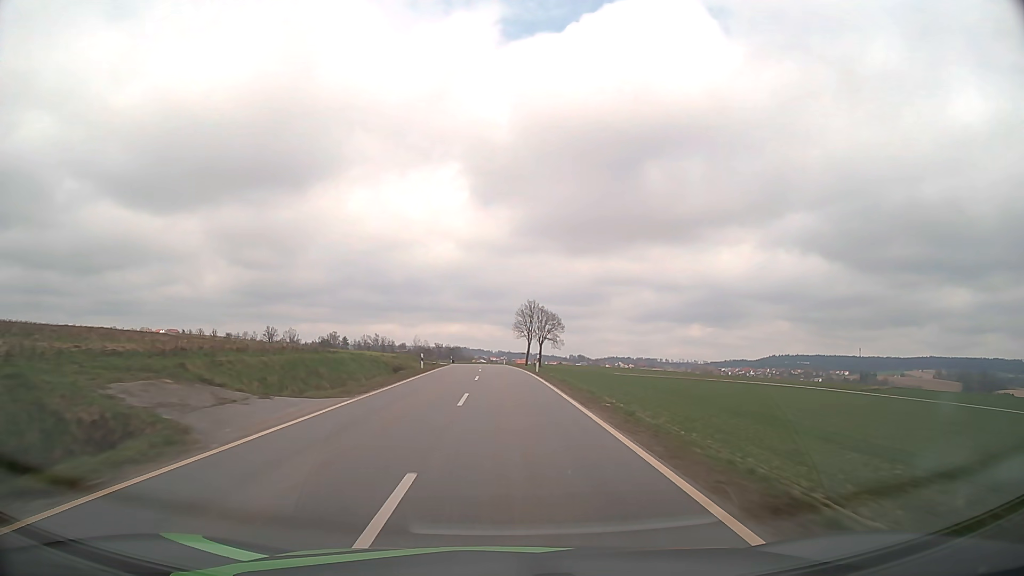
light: Day
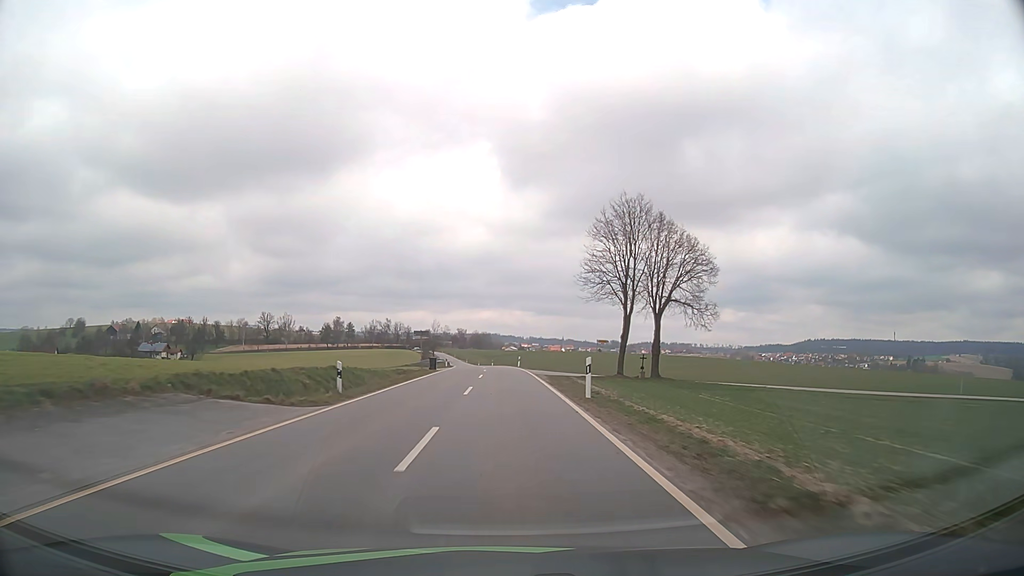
(-1.5, +69.2) m; -3°
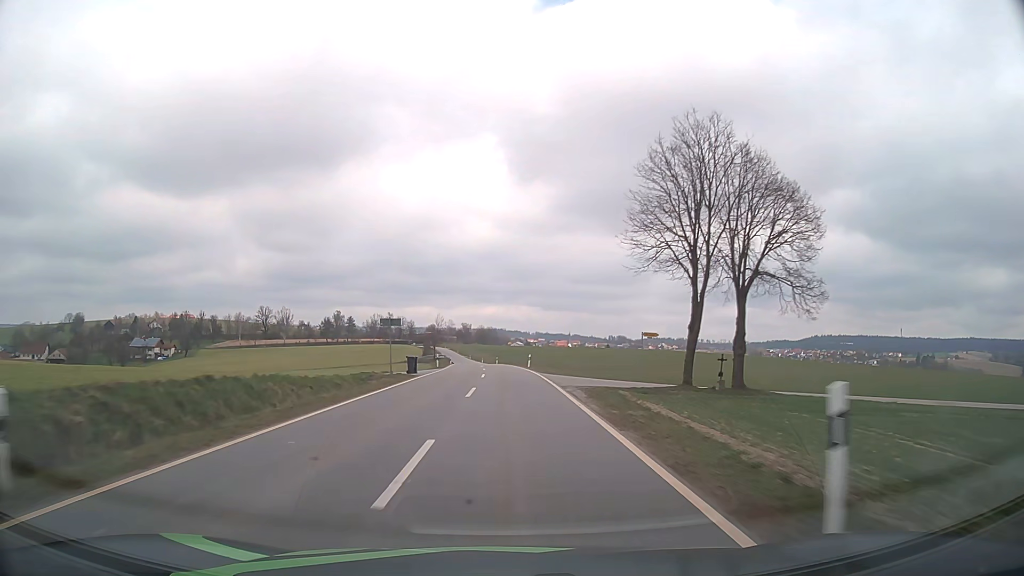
(-0.1, +13.9) m; -1°
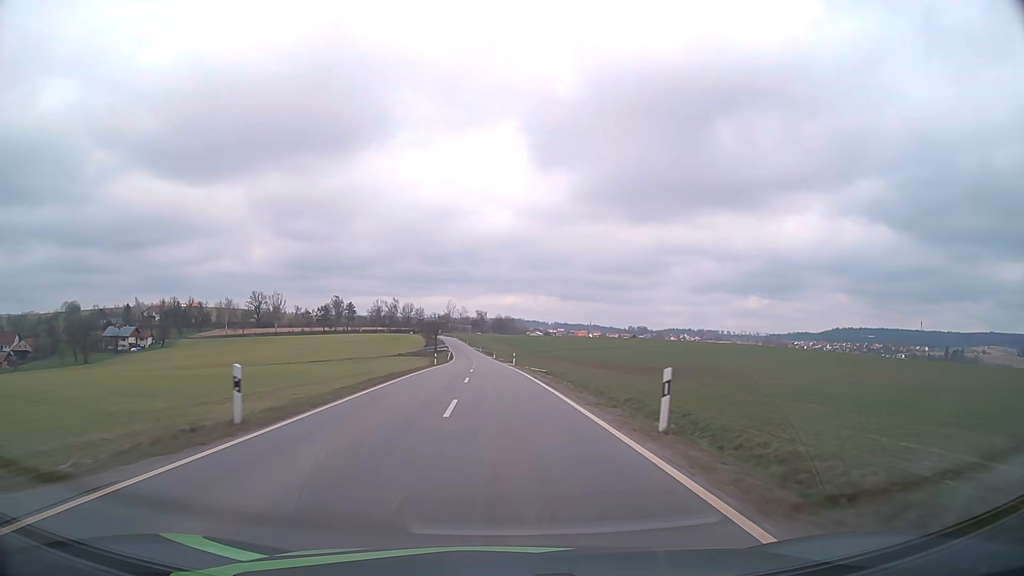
(-0.4, +41.8) m; -1°
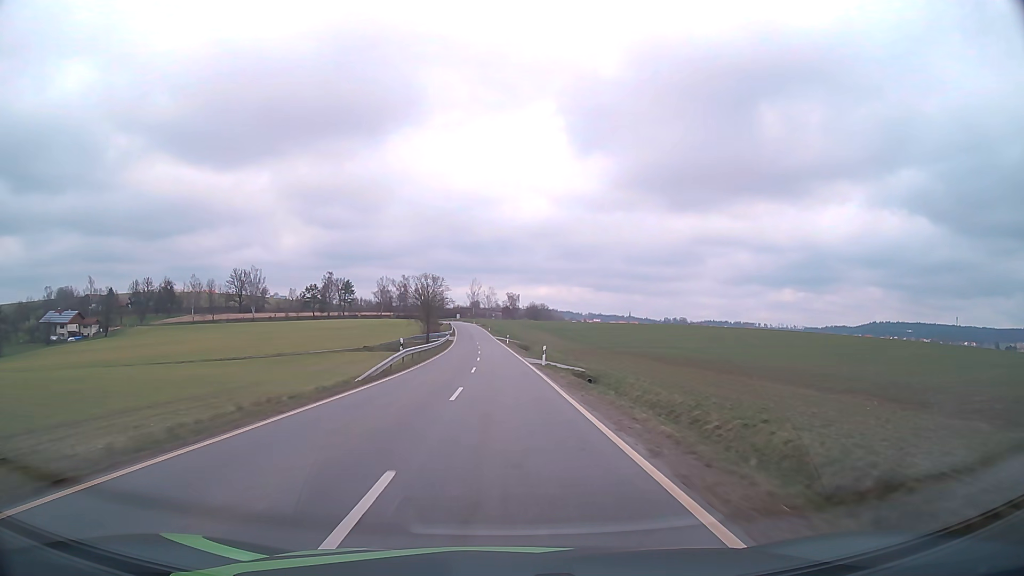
(-2.0, +70.7) m; -3°
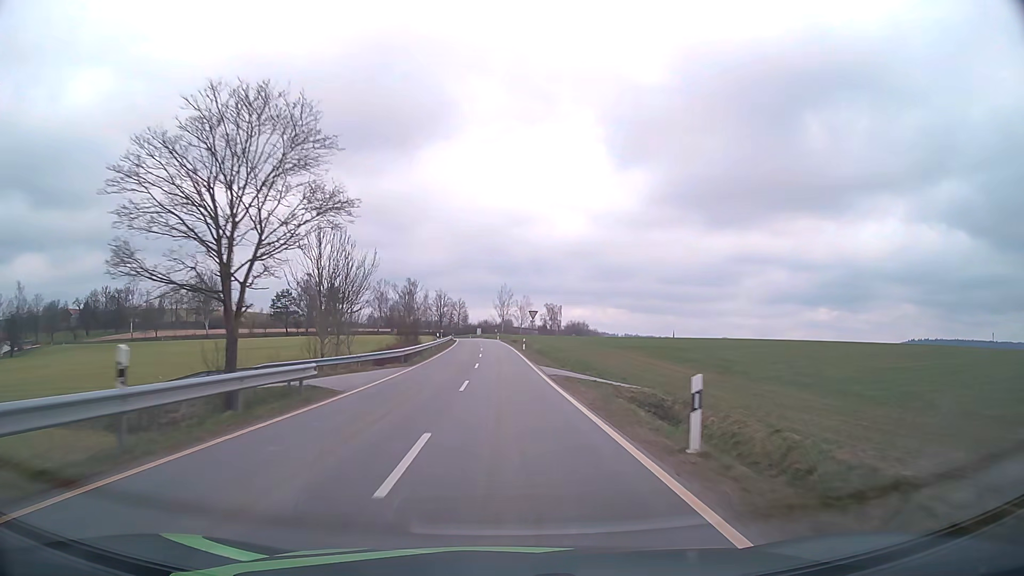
(-1.7, +70.3) m; -3°
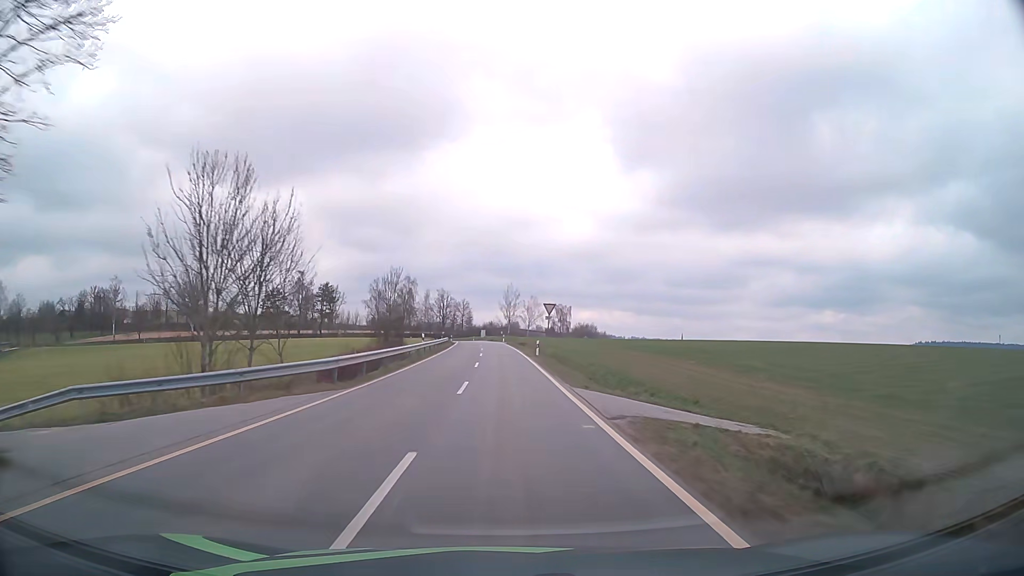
(-0.1, +13.9) m; -1°
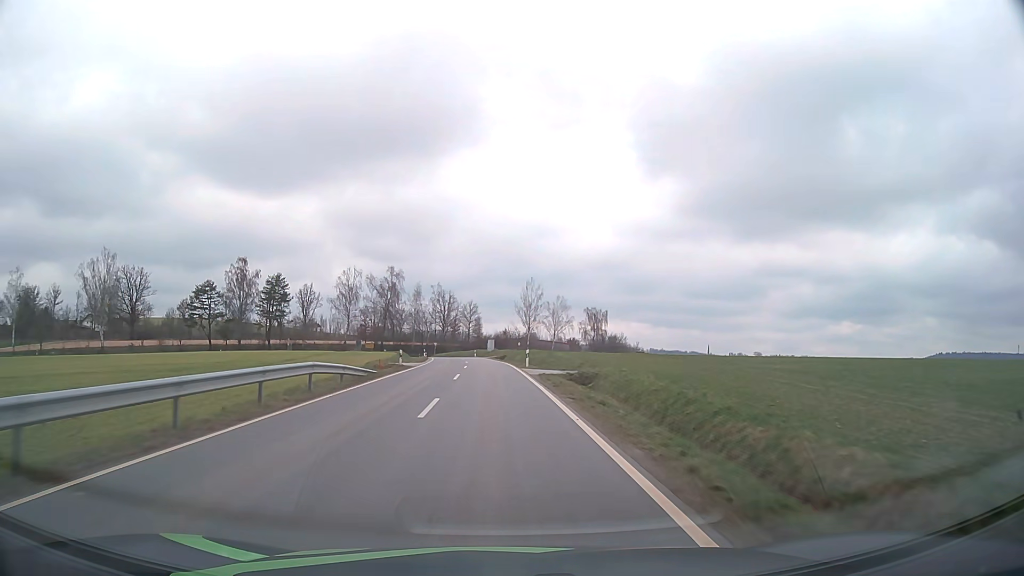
(-0.6, +53.0) m; -1°
(0, +10) (0, +20) (-1, +30) (-1, +40) (-2, +50) (-2, +60) (-3, +70) (-4, +80) (-6, +90) (-8, +99) m
